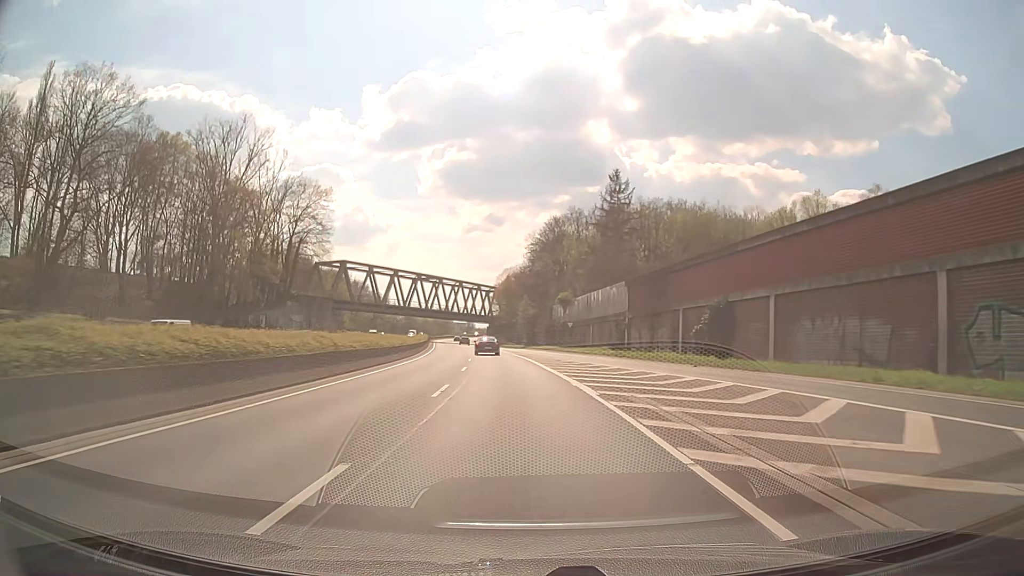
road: trunk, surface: asphalt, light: Day
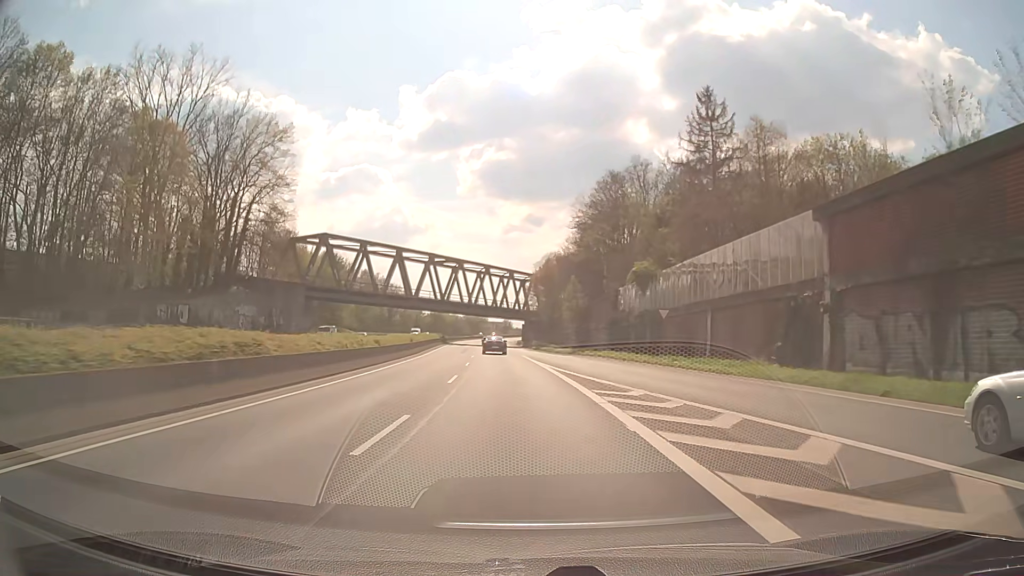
(-0.9, +32.0) m; -3°
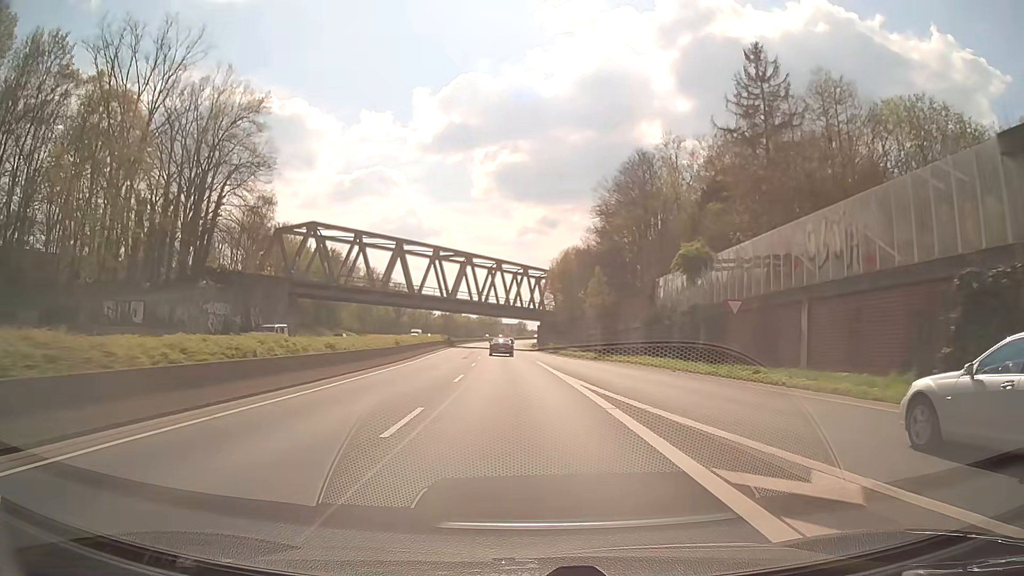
(-0.1, +10.7) m; -1°
